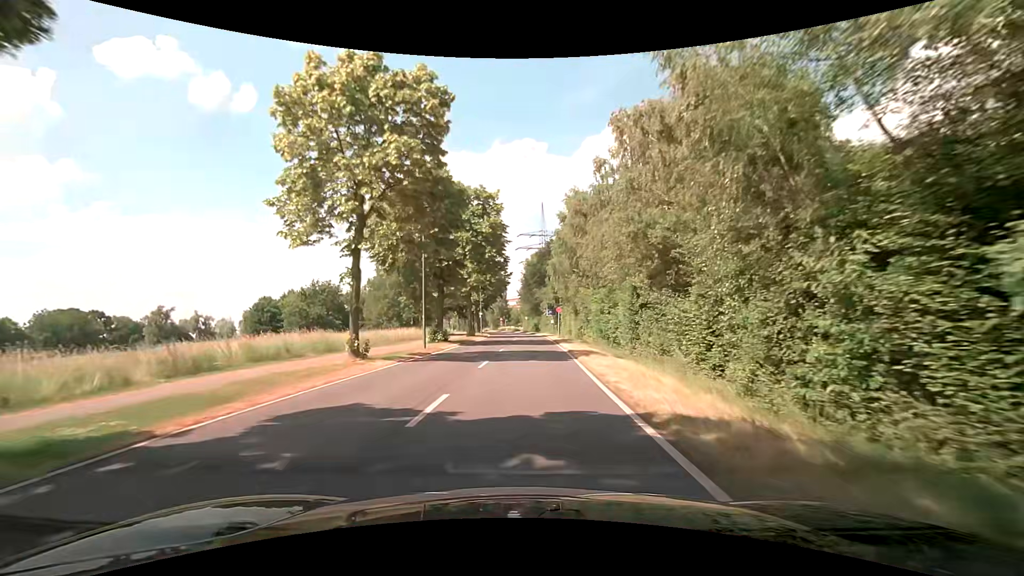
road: secondary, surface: asphalt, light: Day
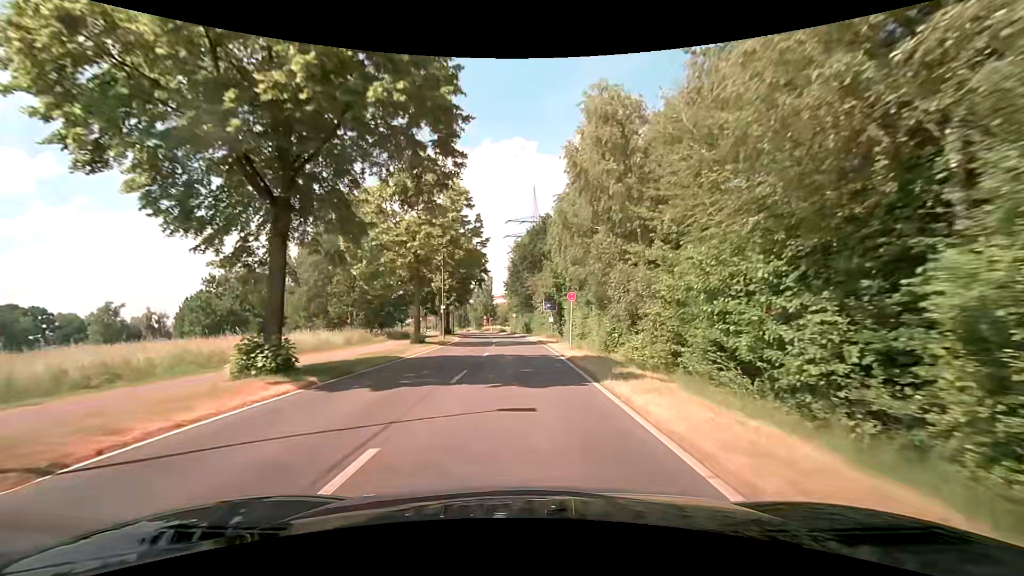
(+0.2, +21.7) m; +1°
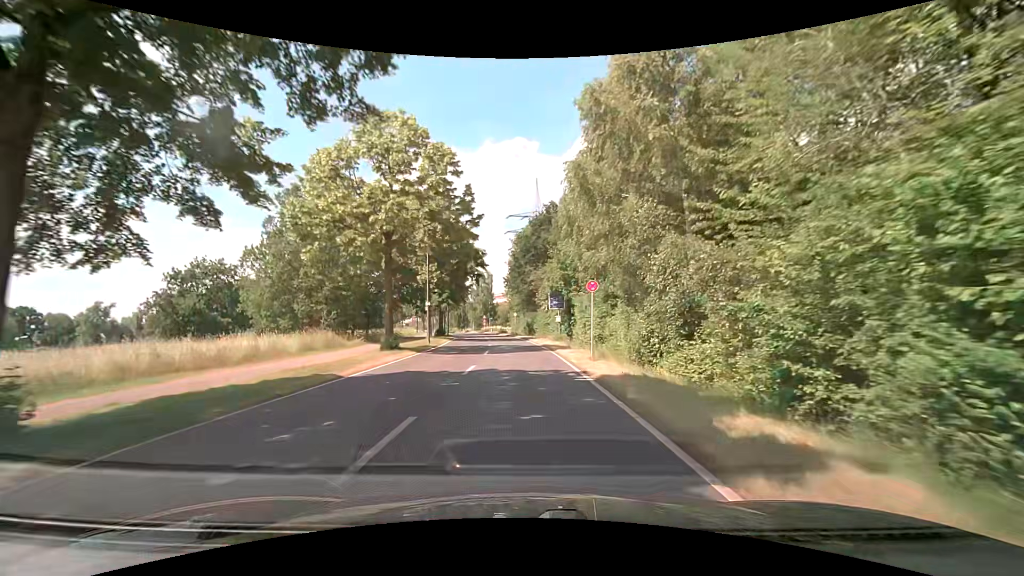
(0.0, +7.1) m; 0°
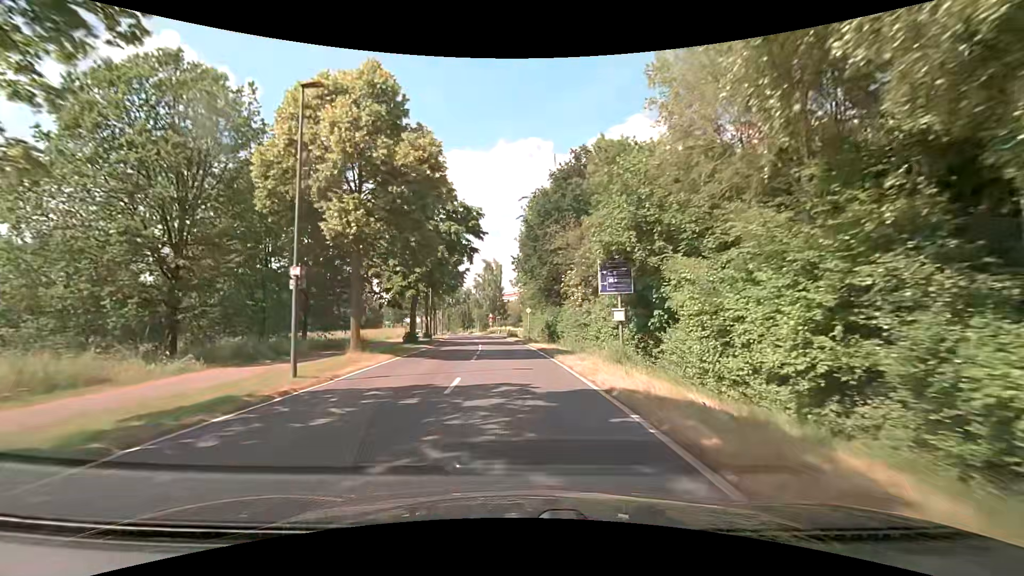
(-0.4, +20.8) m; -3°
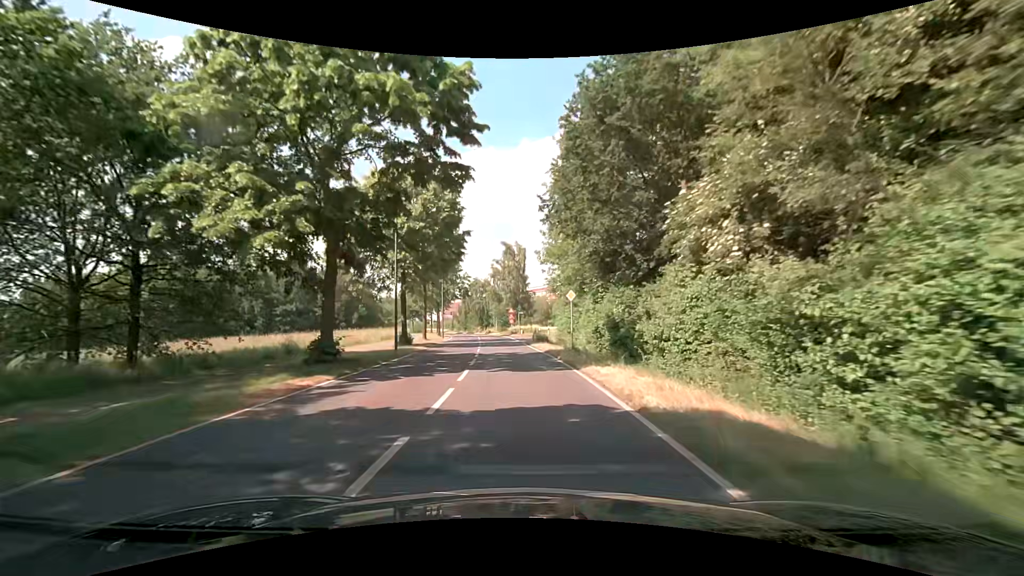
(-0.3, +20.2) m; -2°
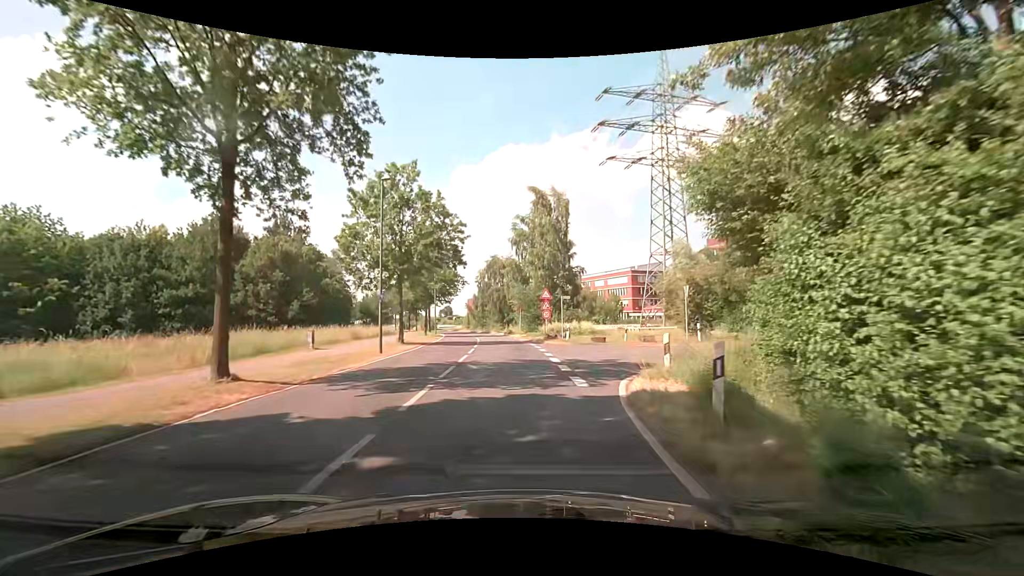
(-0.8, +31.5) m; -2°
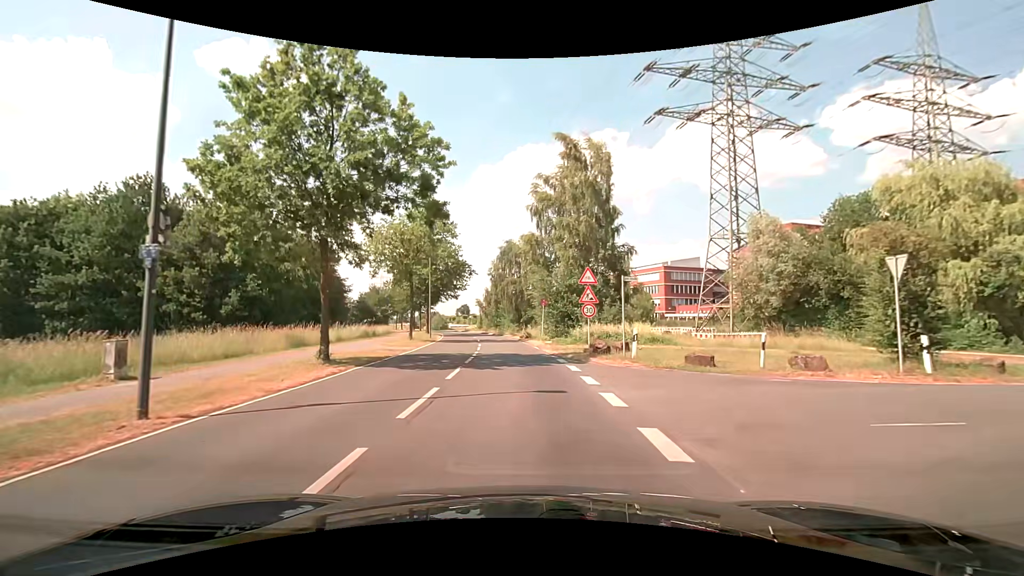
(-0.5, +14.2) m; -3°
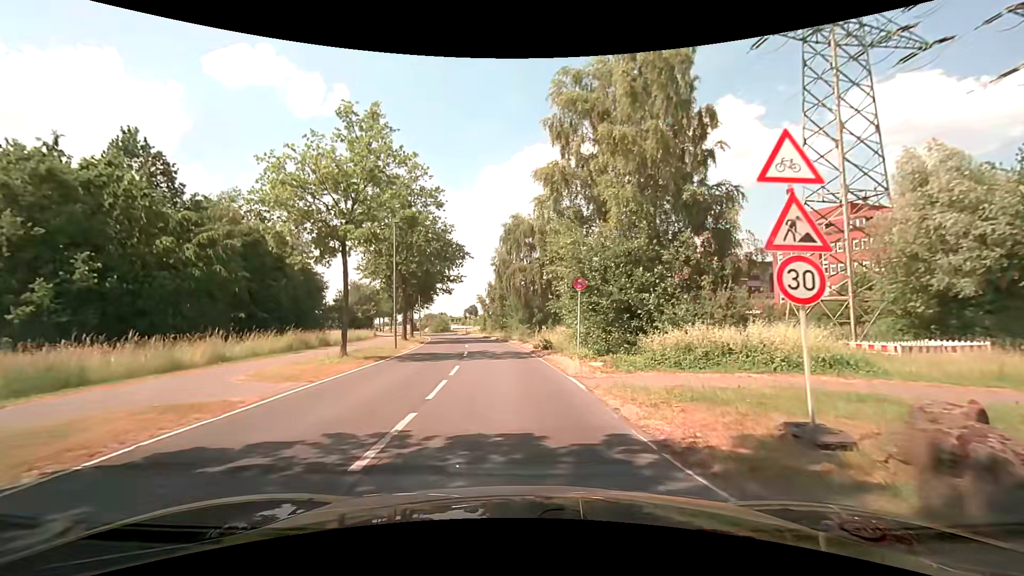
(-0.1, +15.8) m; -1°
(0, +10) (-1, +20) (-2, +30) (-3, +40) (-4, +50) (-6, +60) (-8, +69) (-11, +79) (-14, +89) (-17, +98) m
